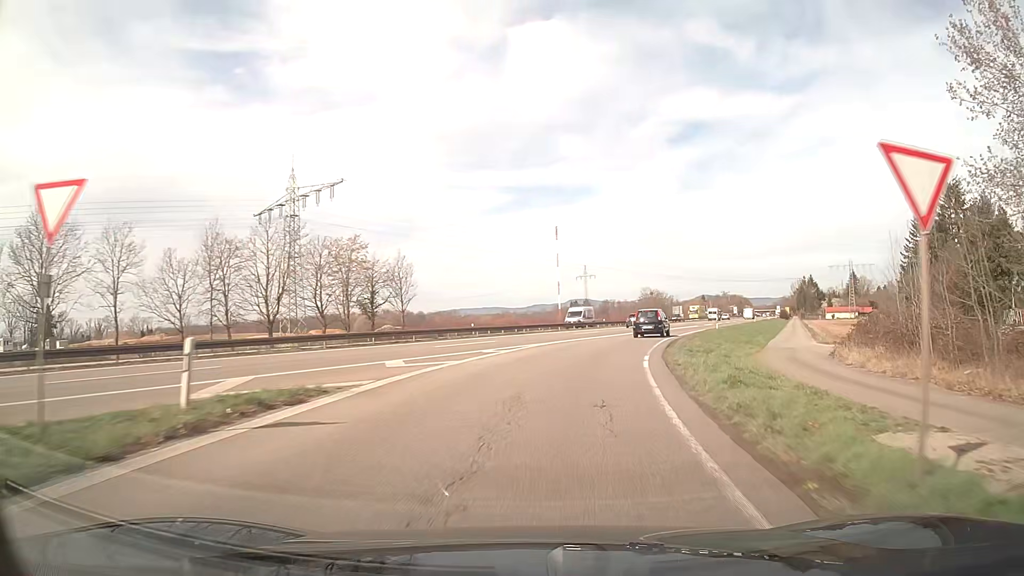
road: trunk_link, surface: asphalt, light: Day
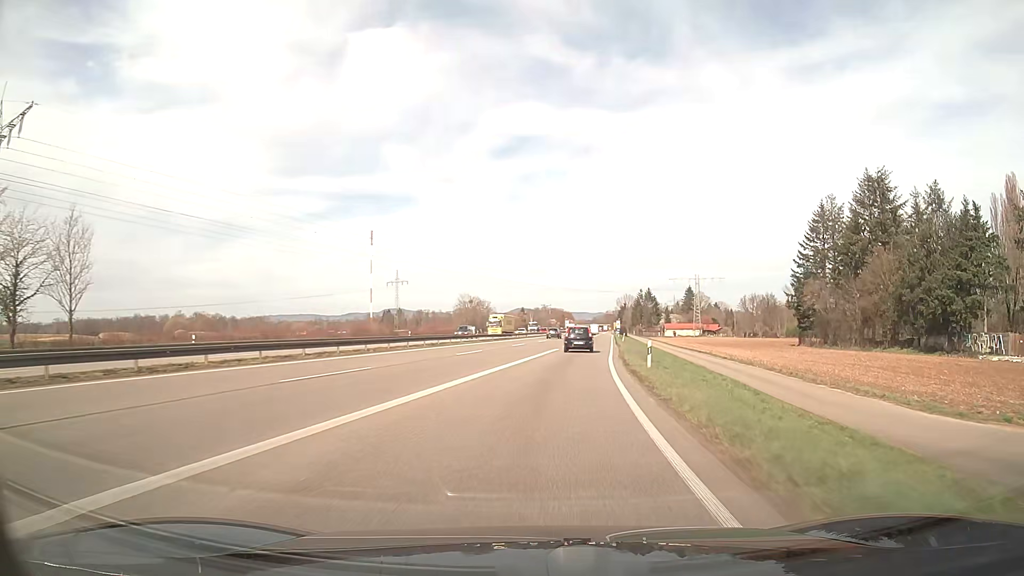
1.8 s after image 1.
(+4.6, +30.1) m; +16°
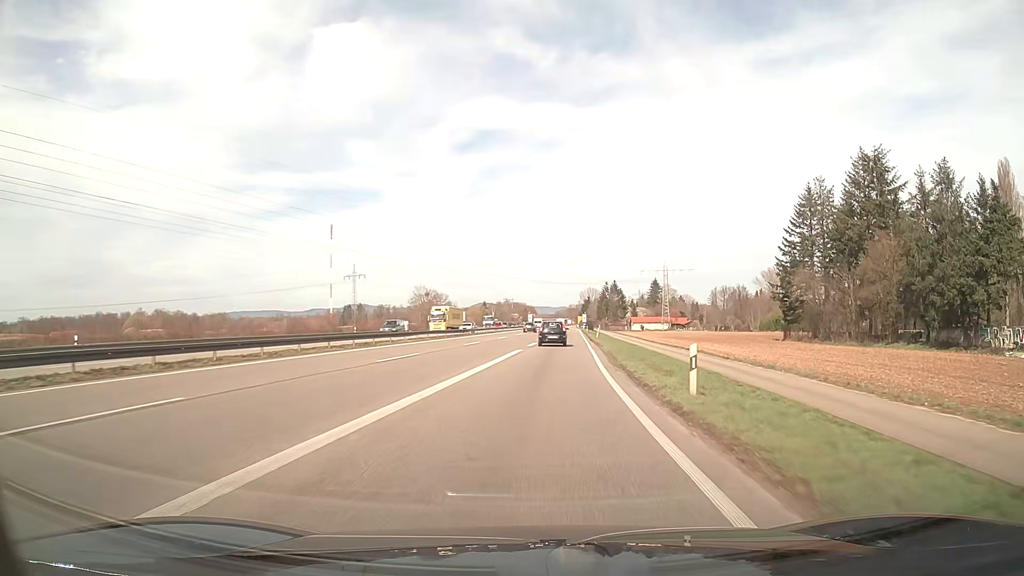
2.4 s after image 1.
(+0.4, +10.4) m; +4°
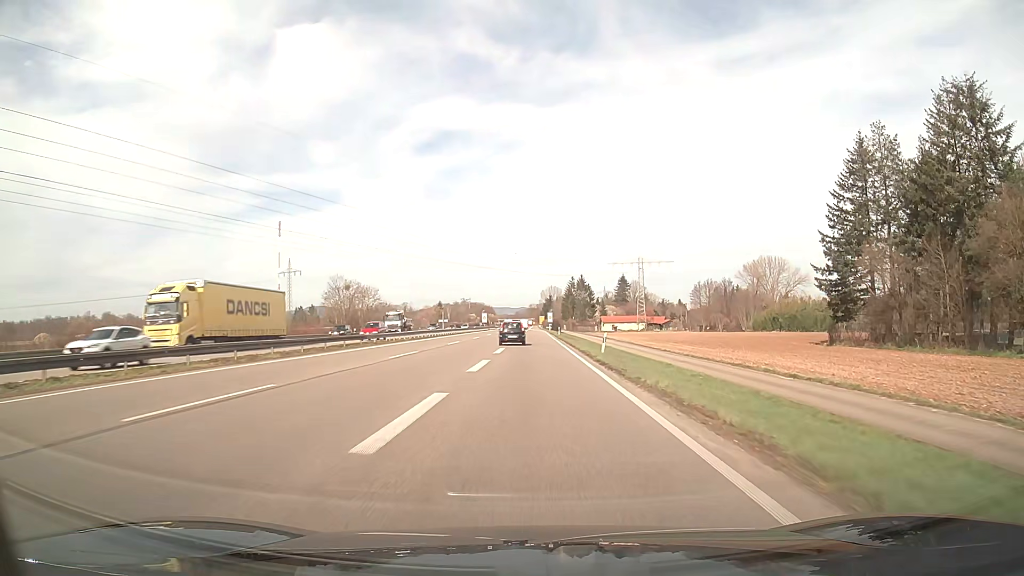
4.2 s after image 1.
(+1.2, +33.2) m; +4°
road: trunk
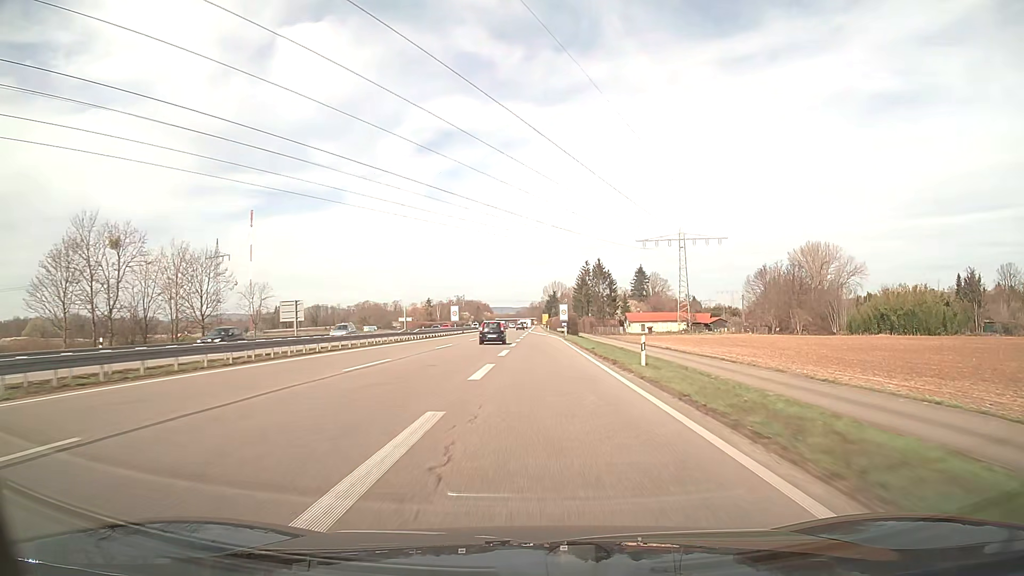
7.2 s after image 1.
(0.0, +63.4) m; 0°
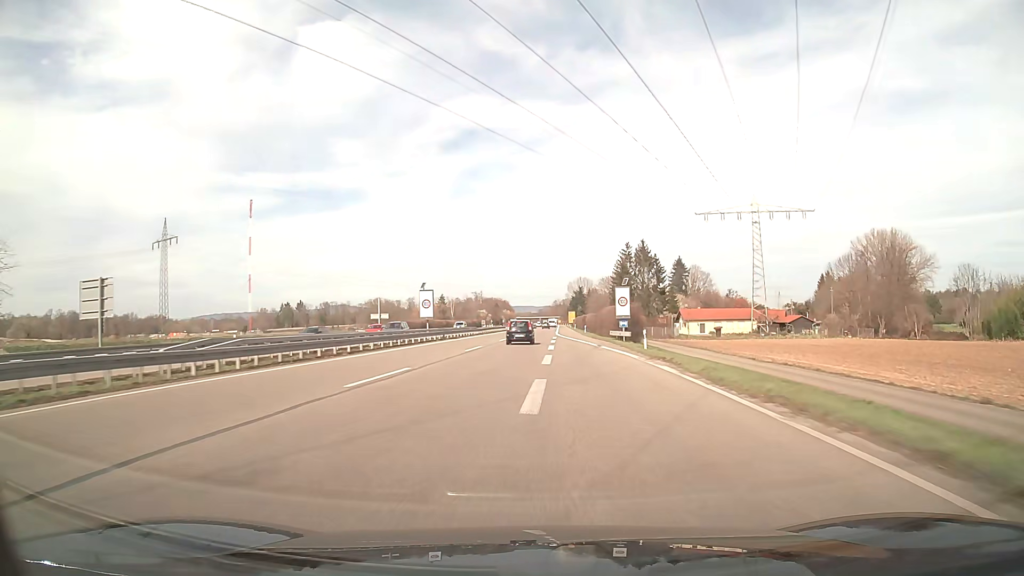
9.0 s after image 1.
(-0.7, +42.3) m; -2°
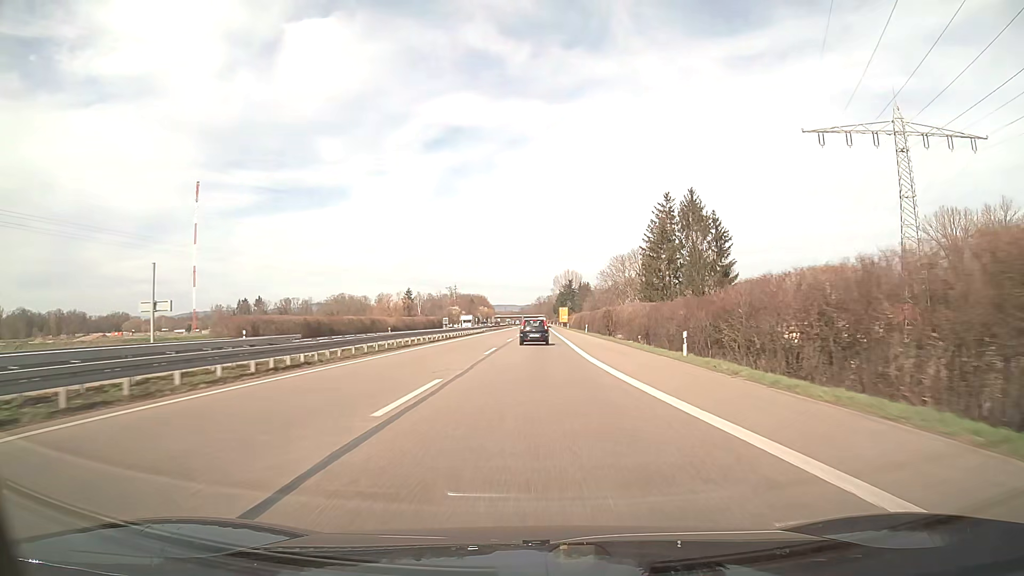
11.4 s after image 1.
(+0.2, +59.9) m; +1°
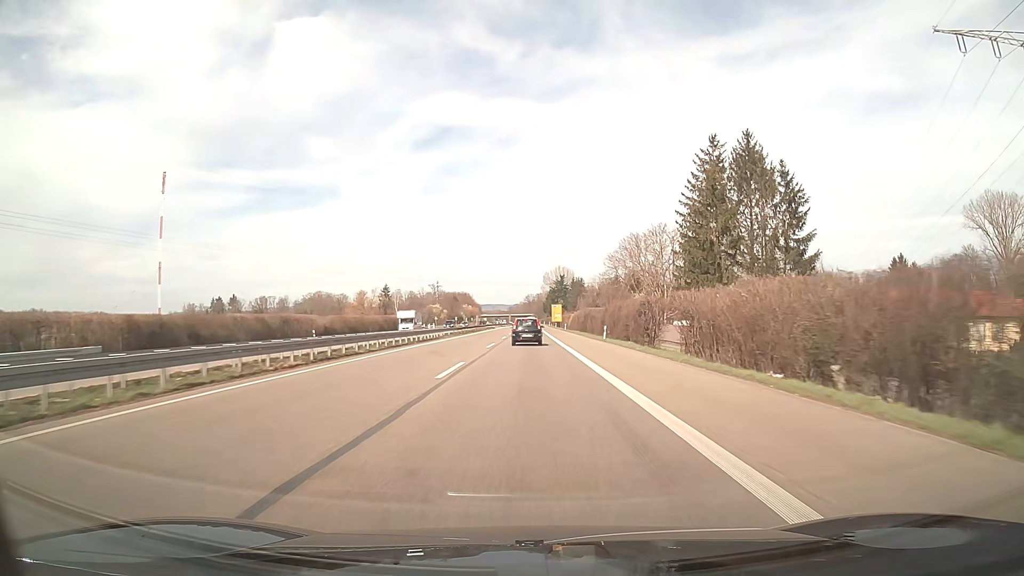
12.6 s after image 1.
(+0.3, +30.5) m; +1°
(0, +10) (0, +20) (0, +30) (0, +40) (0, +50) (0, +60) (0, +70) (0, +80) (0, +90) (0, +100) m
